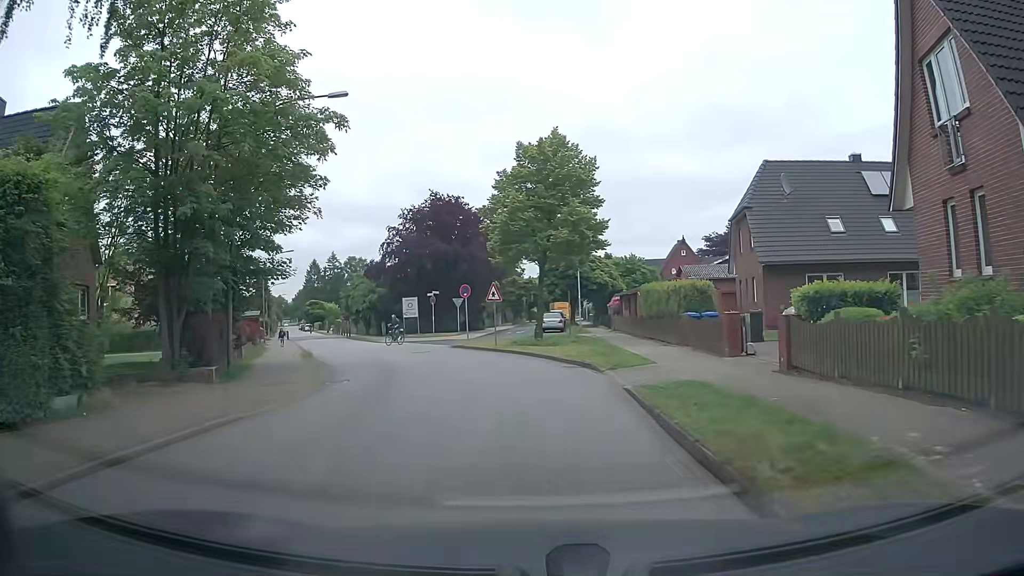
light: Day
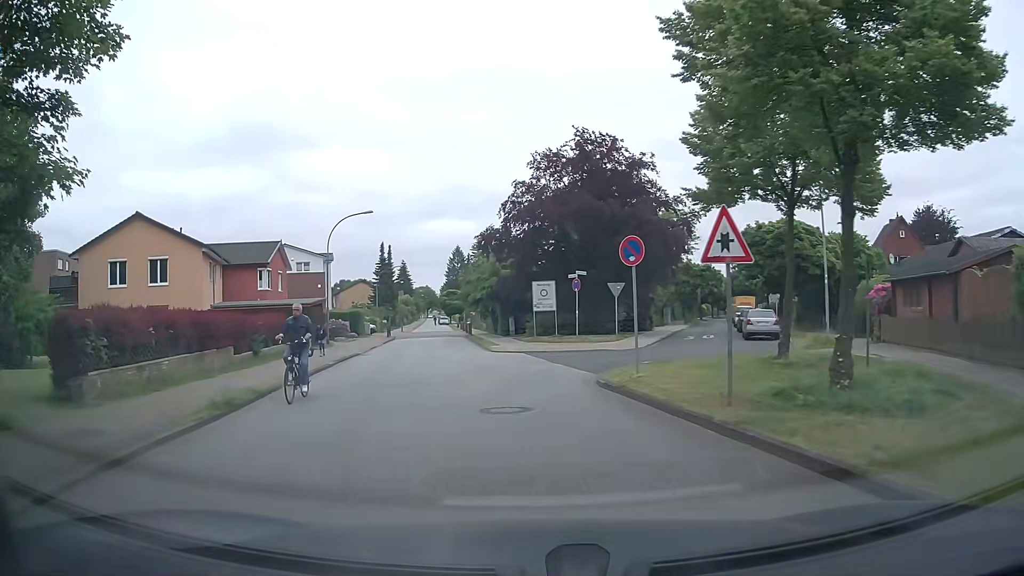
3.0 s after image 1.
(-1.3, +18.6) m; -13°
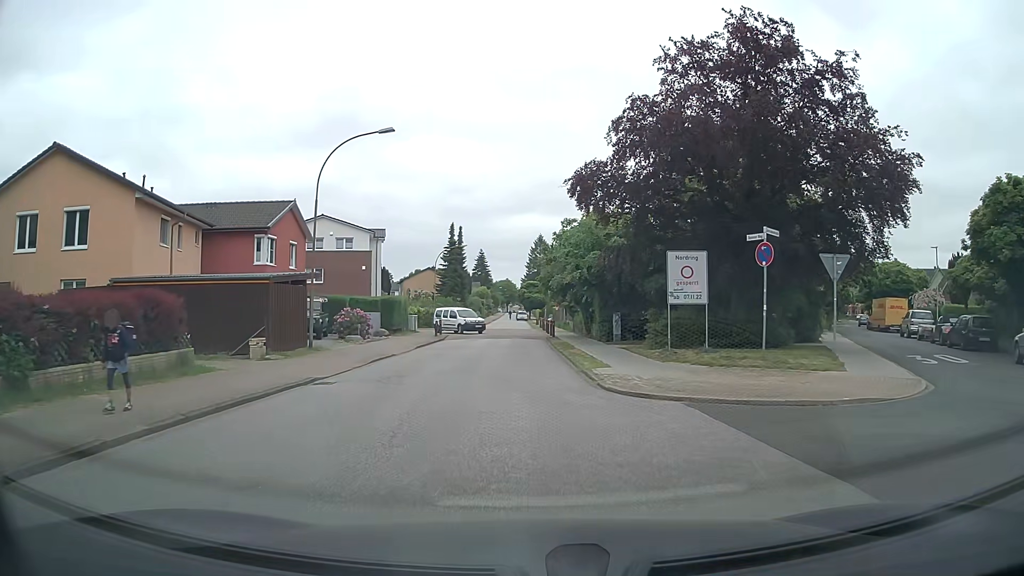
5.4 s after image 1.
(-1.3, +16.4) m; -7°
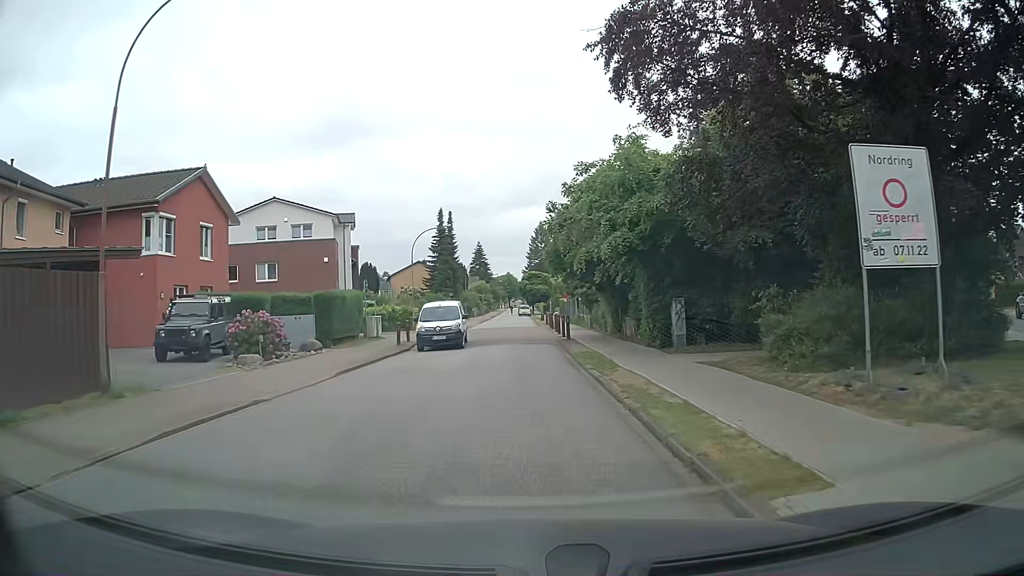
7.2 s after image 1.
(+0.1, +12.5) m; 0°
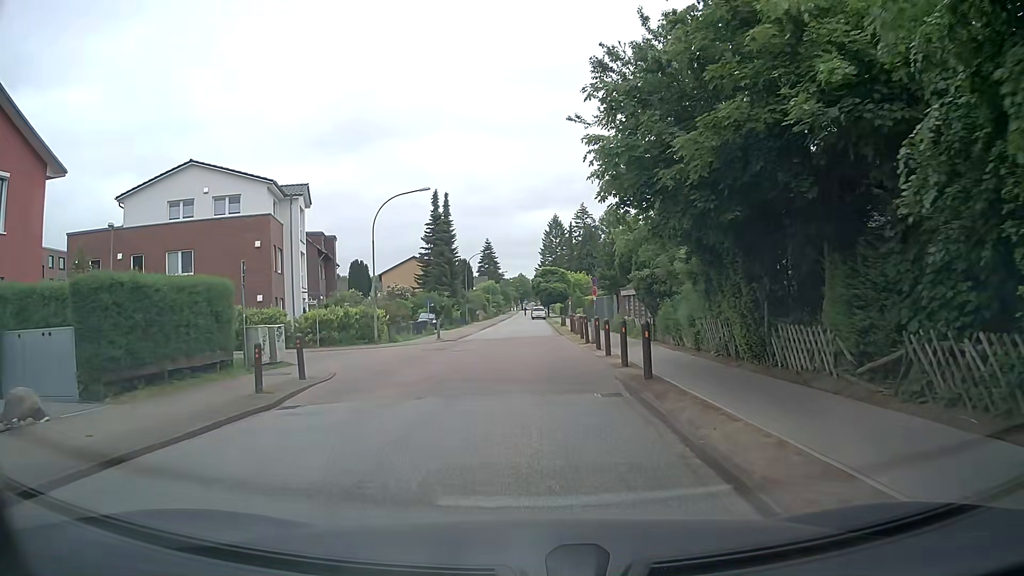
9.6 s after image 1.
(-0.3, +16.0) m; -2°
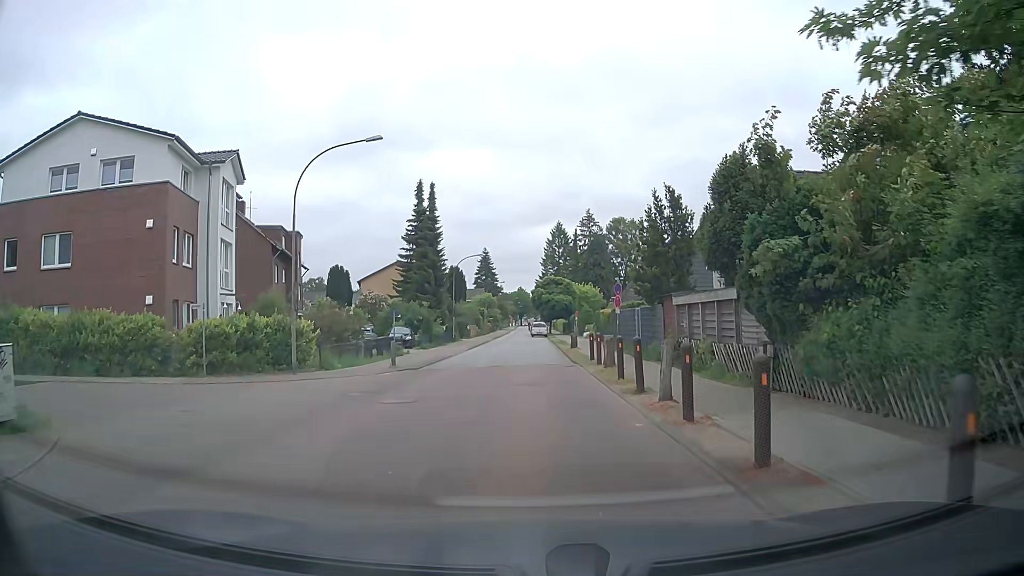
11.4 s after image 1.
(0.0, +11.8) m; -1°
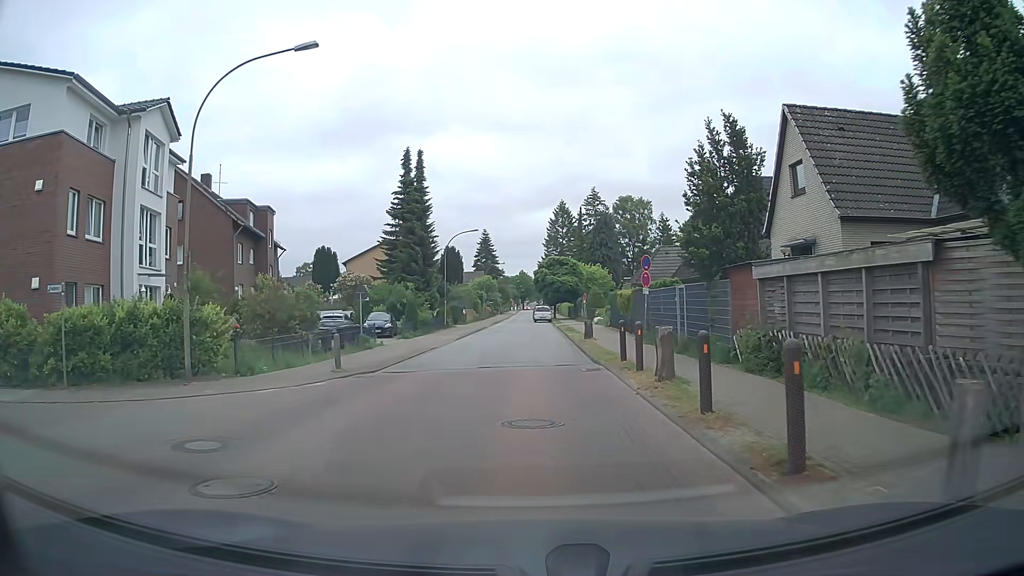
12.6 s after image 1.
(+0.2, +7.4) m; +1°
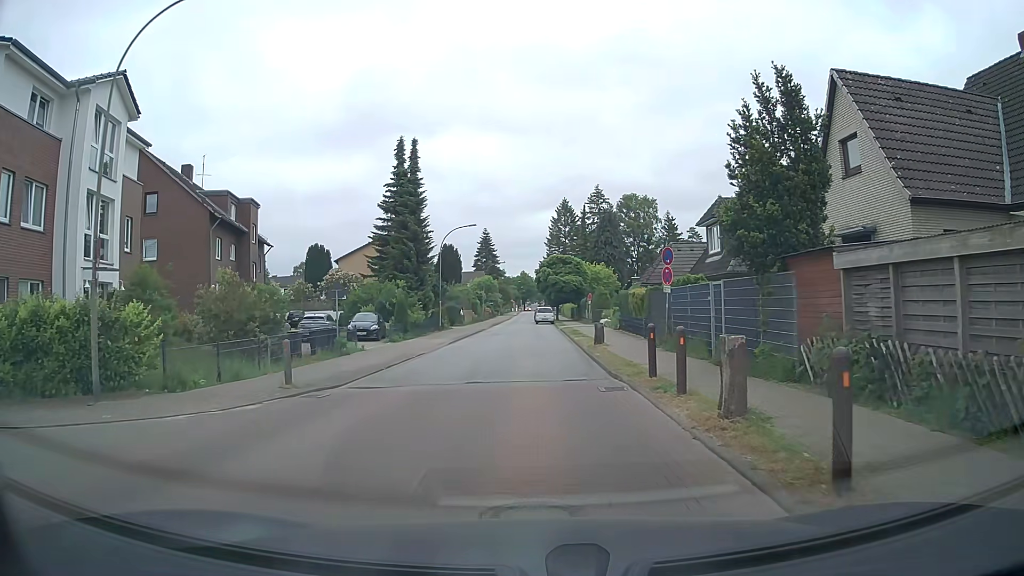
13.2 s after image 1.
(0.0, +3.7) m; 0°
